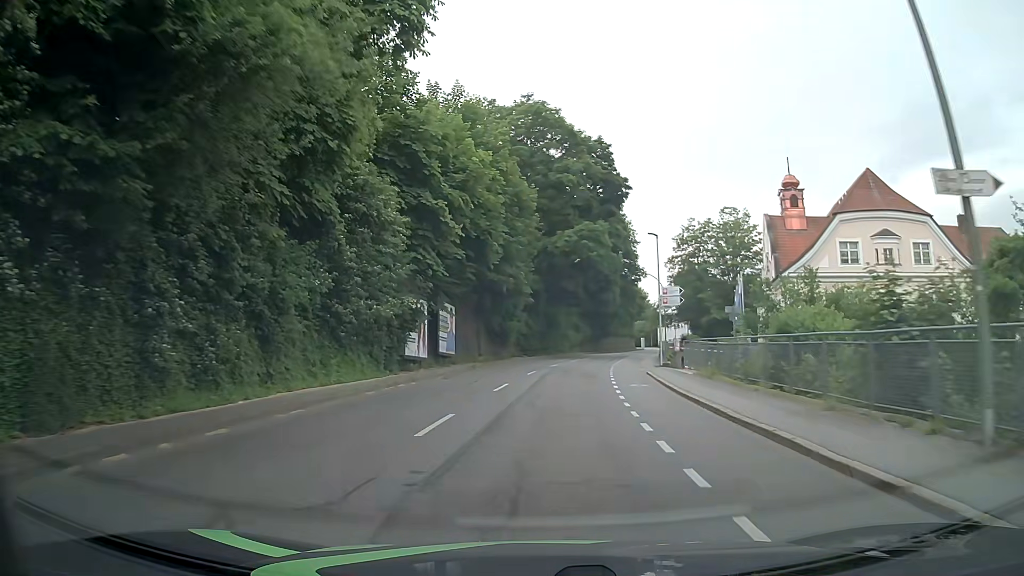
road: tertiary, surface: asphalt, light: Day
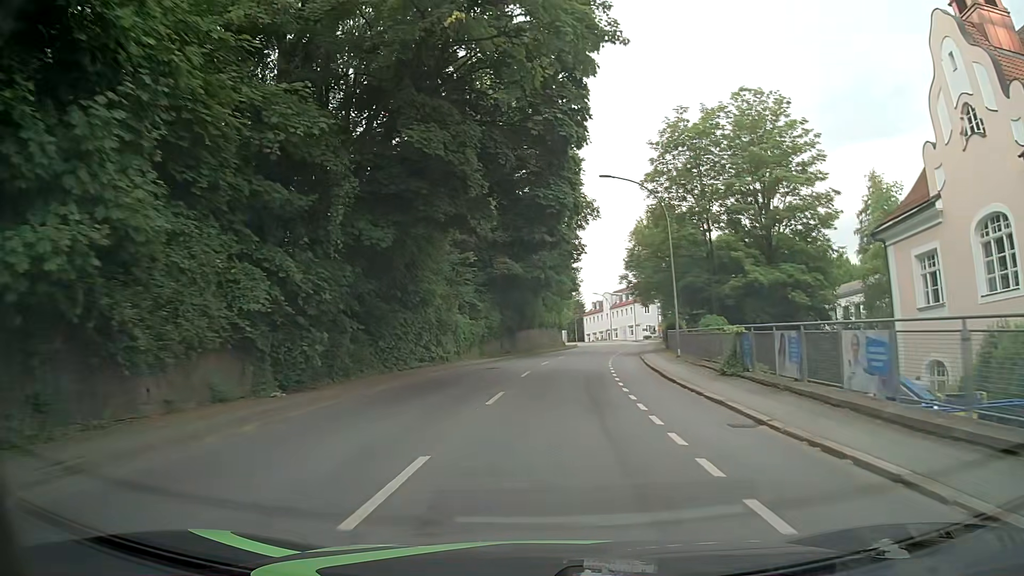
(+2.9, +40.5) m; +9°
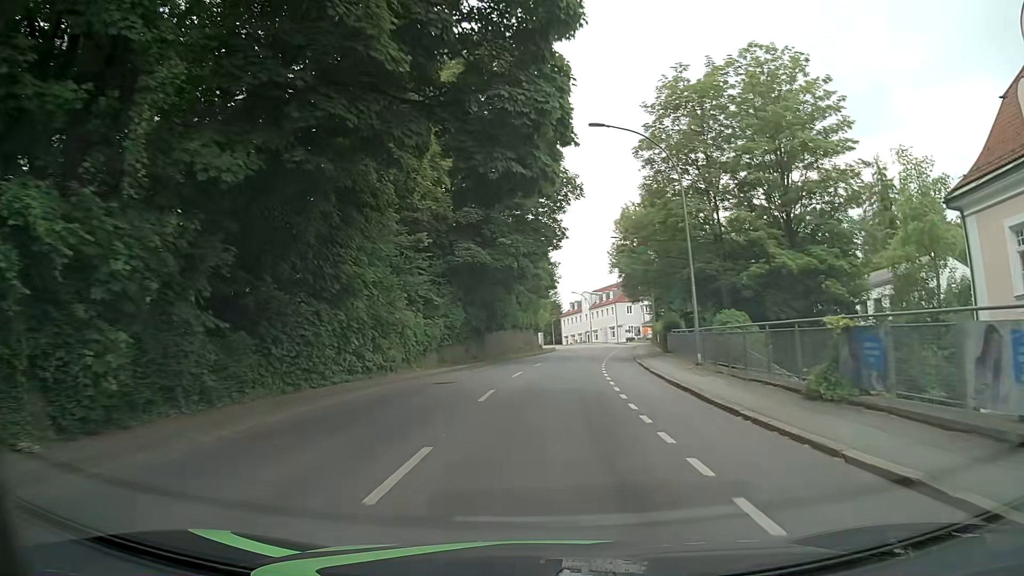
(+0.1, +8.2) m; +2°
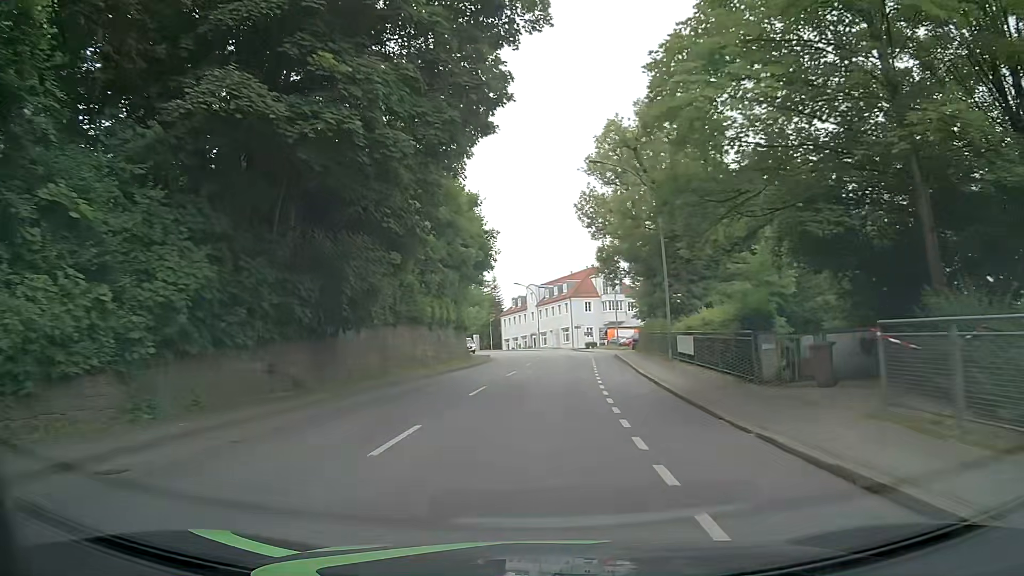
(+0.9, +24.4) m; +5°
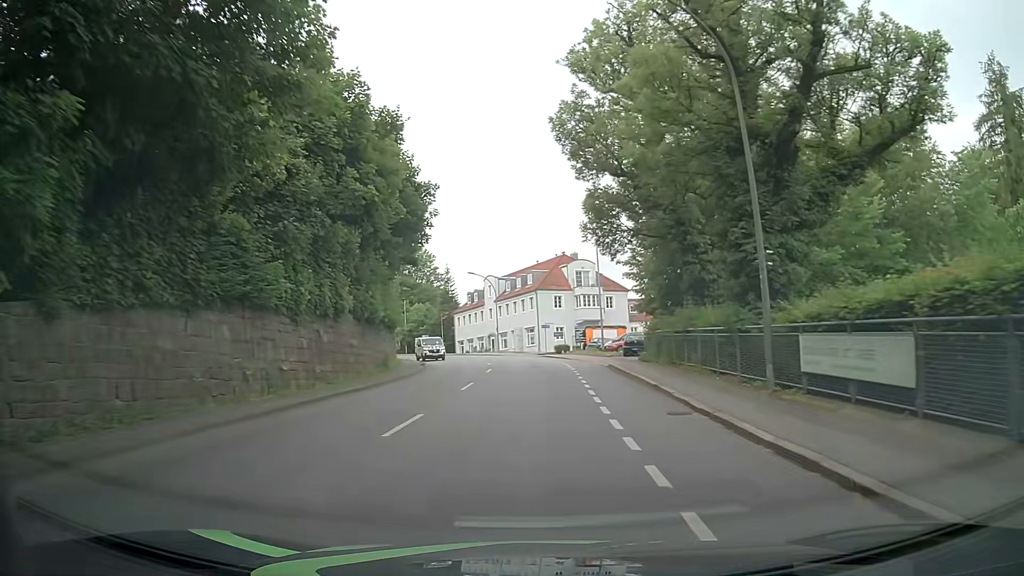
(+0.6, +16.1) m; +3°
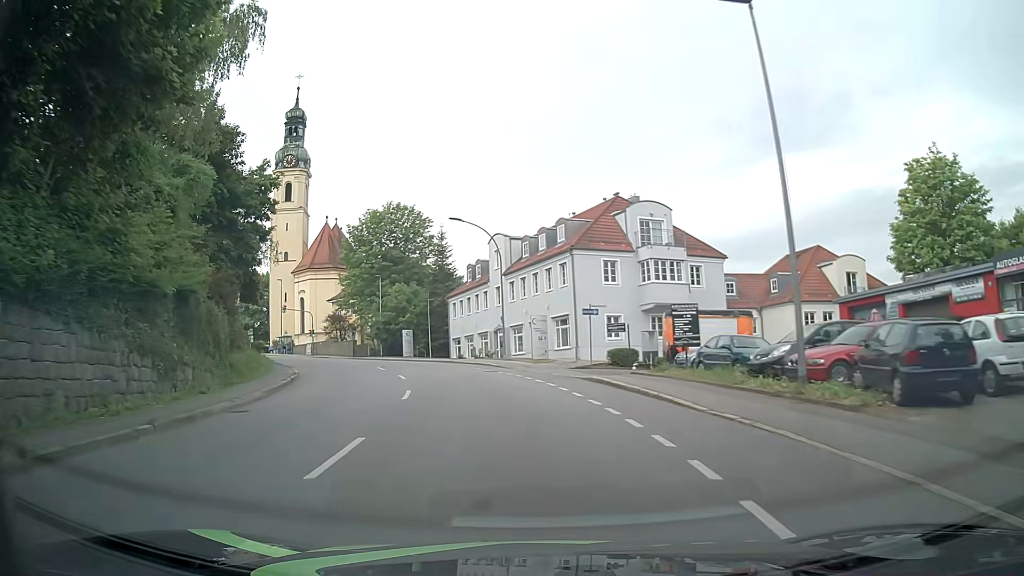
(+0.2, +31.7) m; -2°
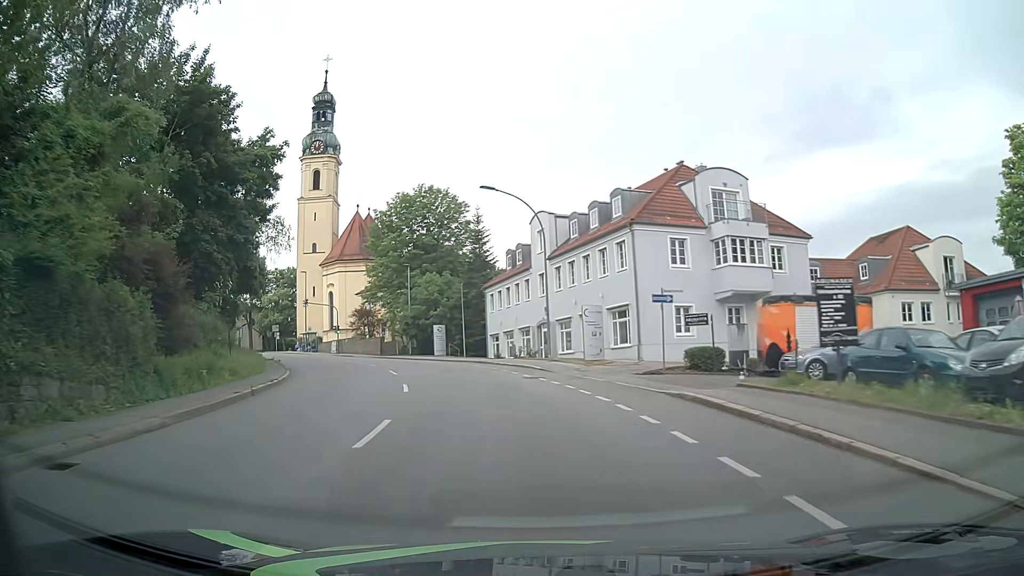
(-0.3, +7.8) m; -4°
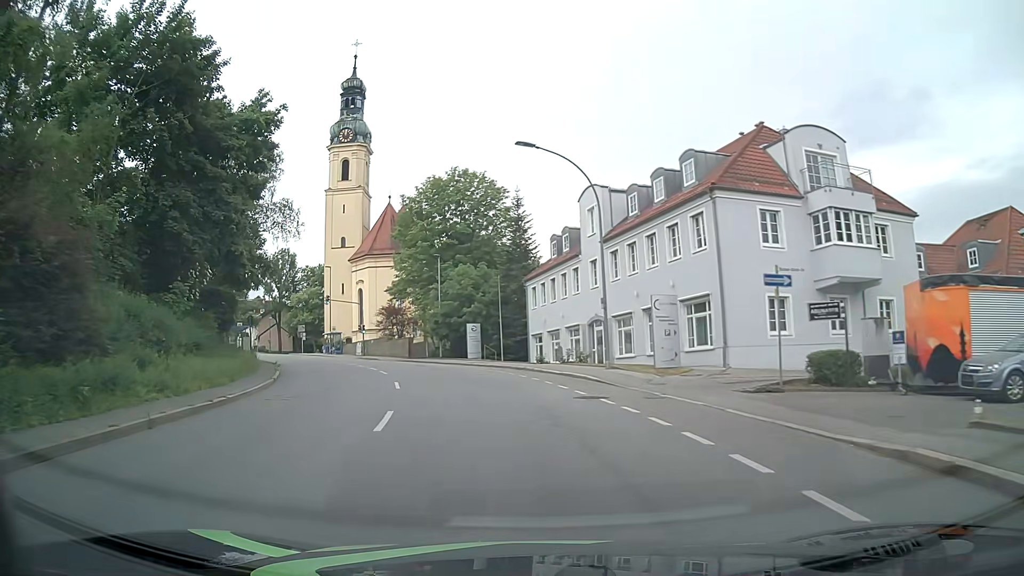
(-0.3, +7.7) m; -4°
(0, +10) (-2, +20) (-4, +30) (-7, +39) (-12, +48) (-17, +57) (-22, +65) (-28, +73) (-35, +81) (-41, +88) m
